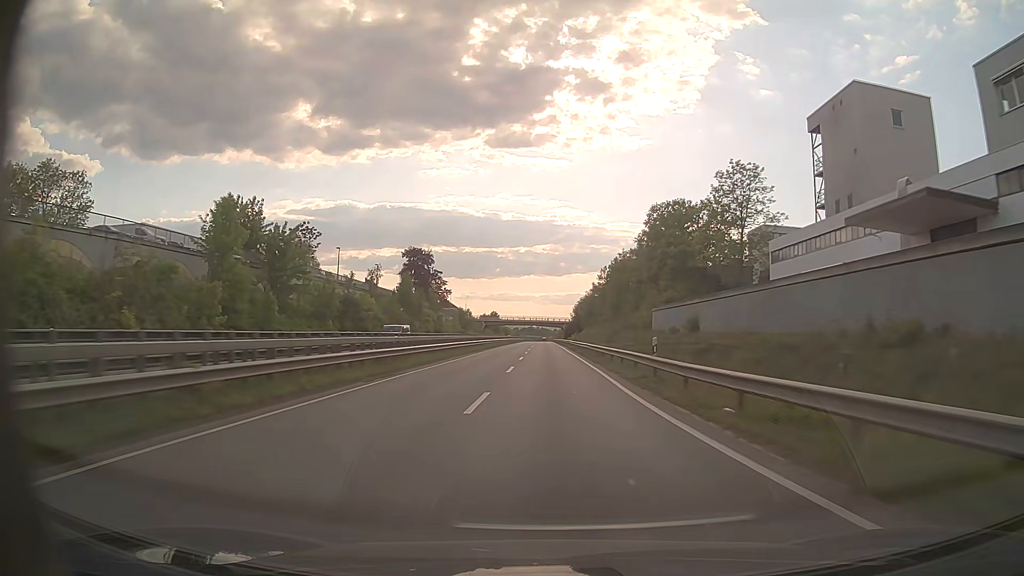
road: trunk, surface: asphalt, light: Day
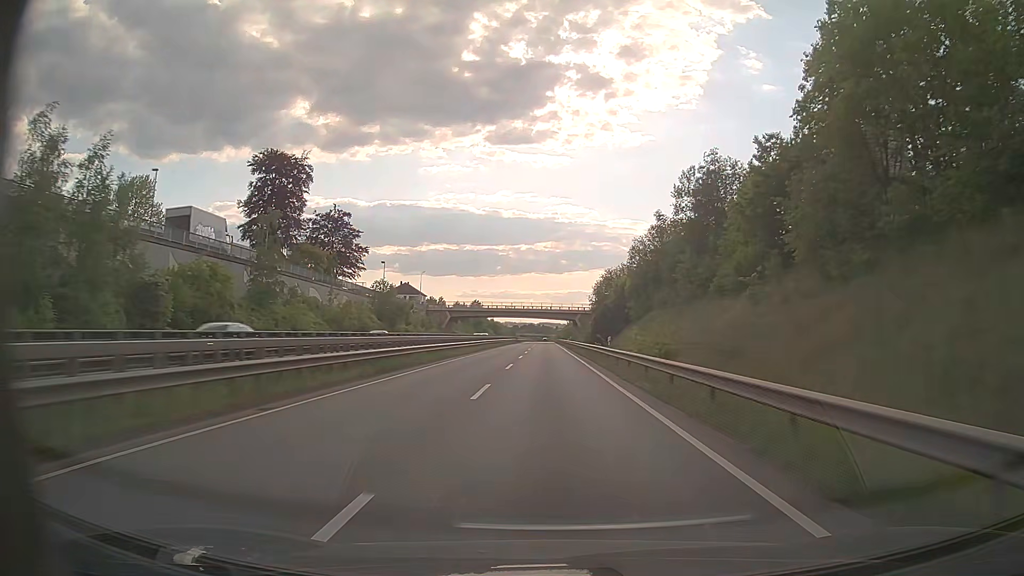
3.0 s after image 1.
(-0.5, +83.4) m; 0°
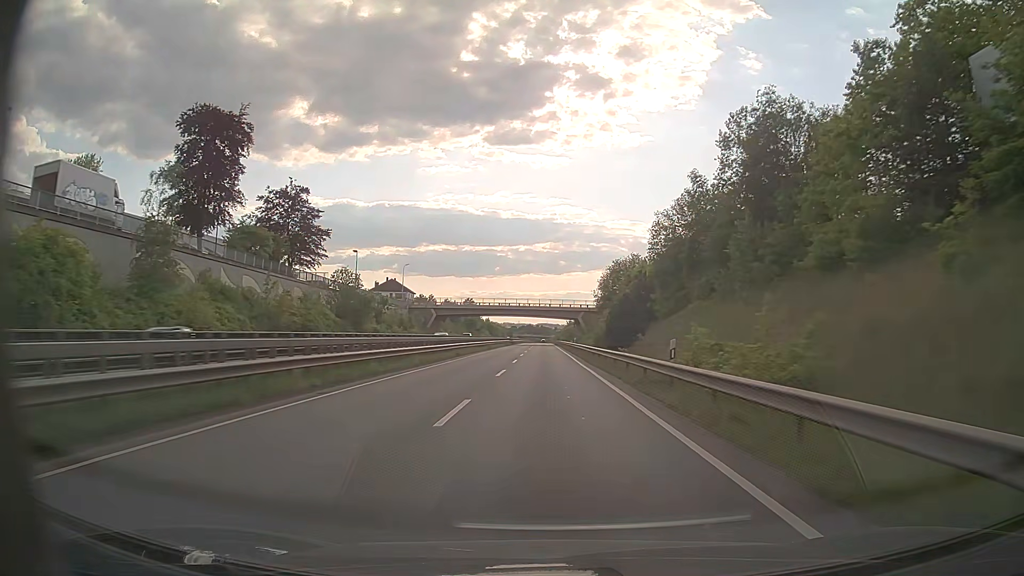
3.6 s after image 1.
(0.0, +16.4) m; 0°
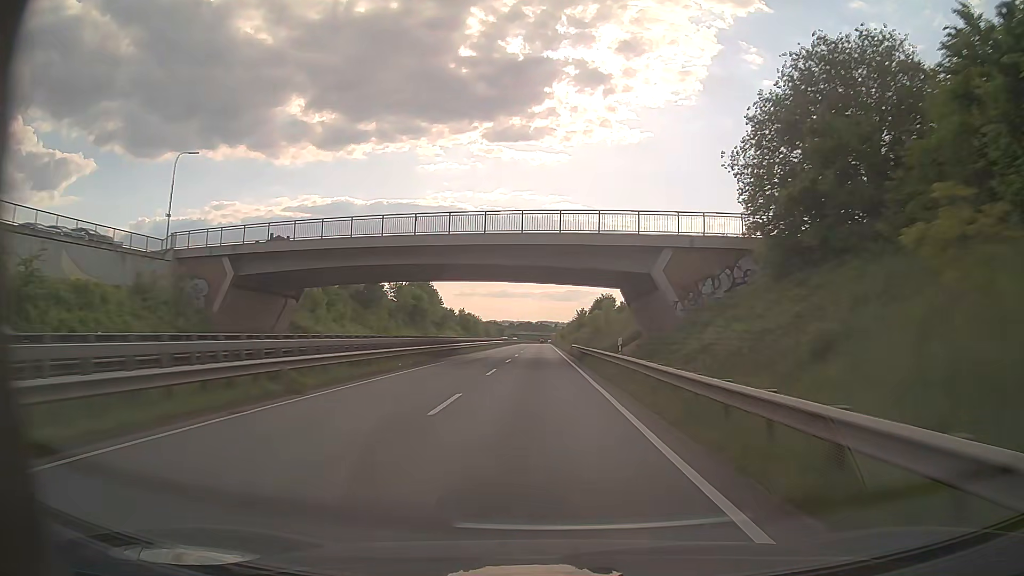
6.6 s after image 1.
(-0.1, +81.7) m; 0°
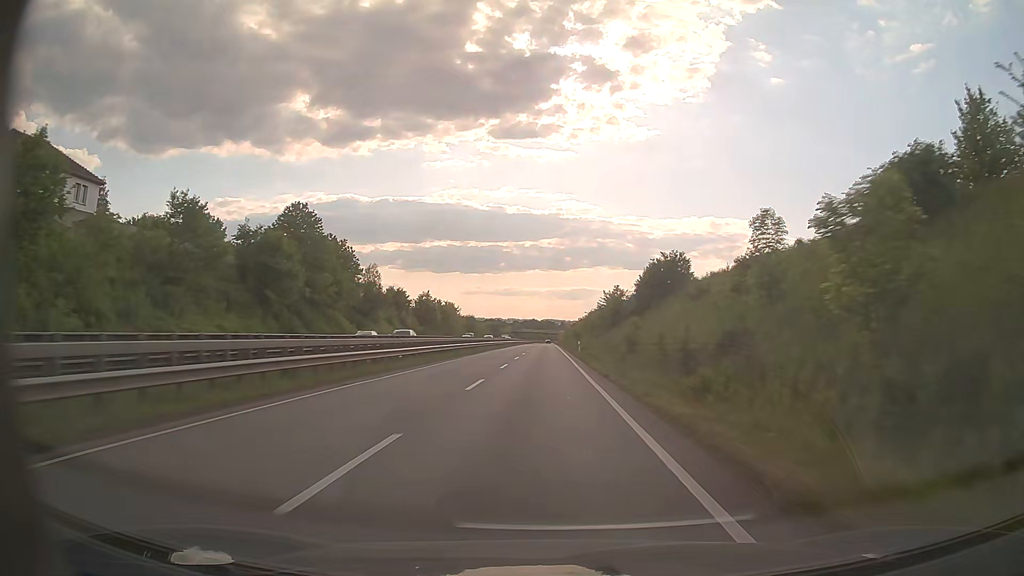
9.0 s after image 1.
(-0.3, +65.3) m; -1°
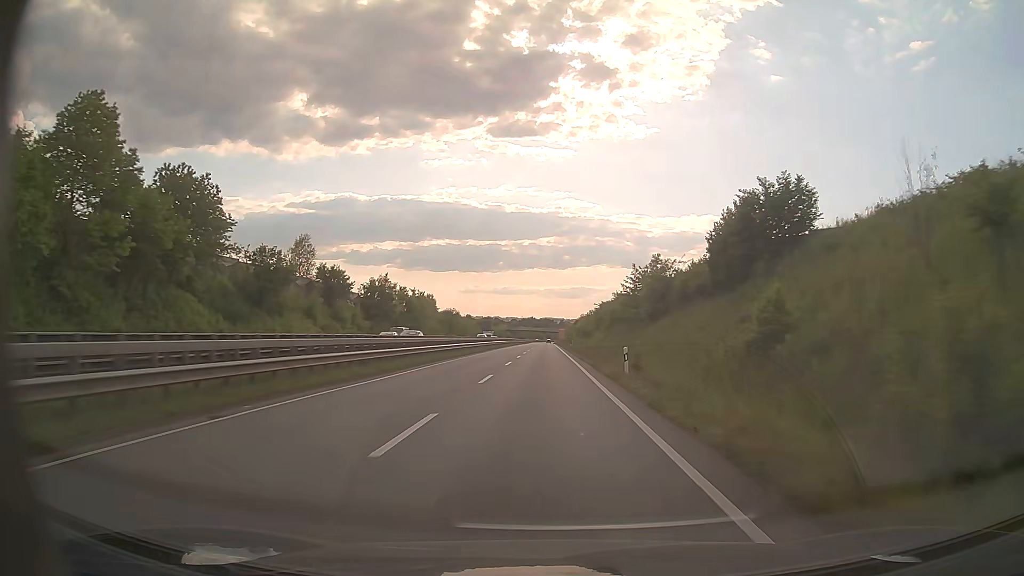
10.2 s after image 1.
(0.0, +33.0) m; 0°
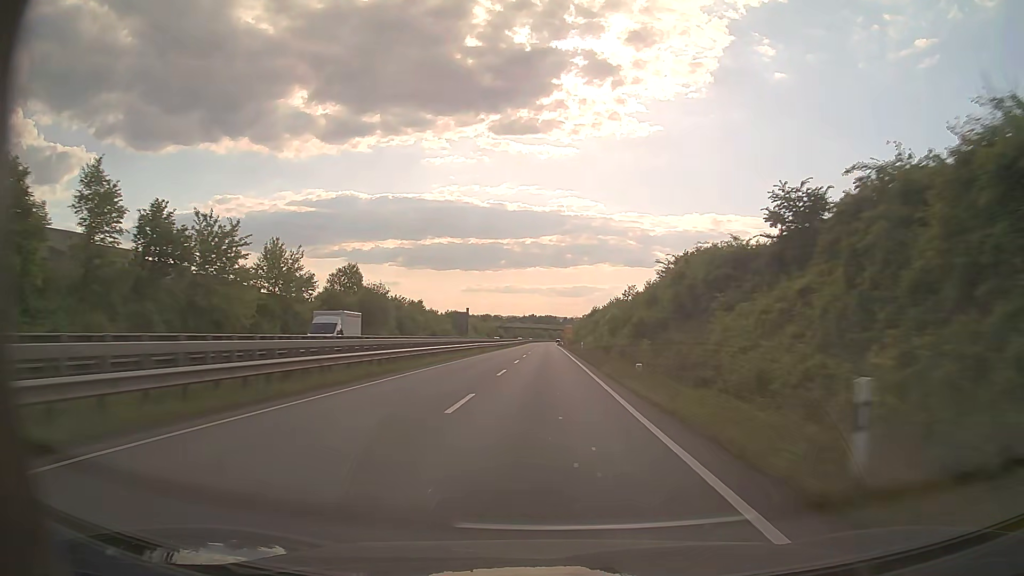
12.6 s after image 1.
(0.0, +66.3) m; 0°
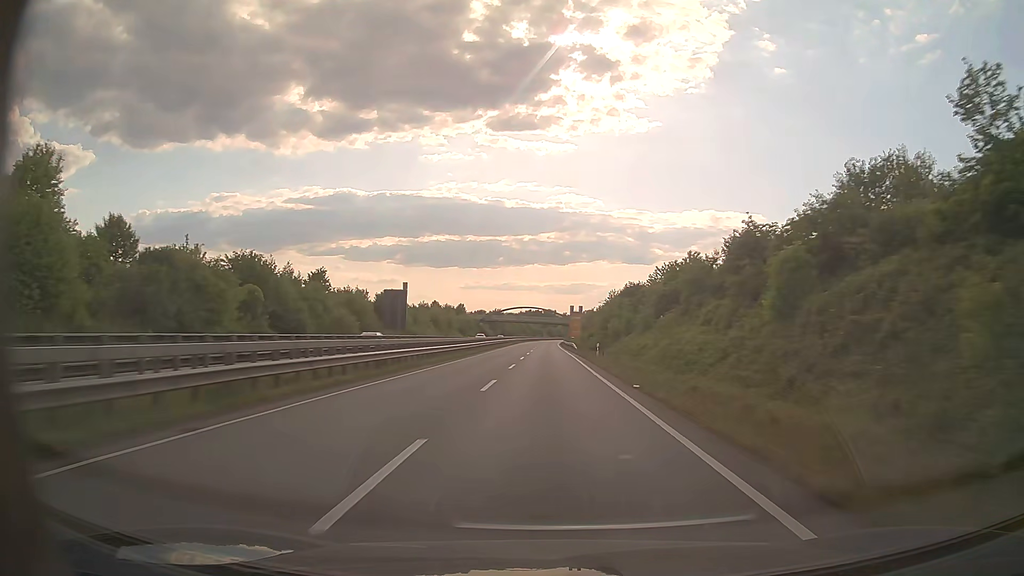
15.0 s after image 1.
(+0.1, +65.8) m; 0°
(0, +10) (0, +20) (0, +30) (0, +40) (0, +50) (0, +60) (0, +70) (0, +80) (0, +90) (0, +100) m
